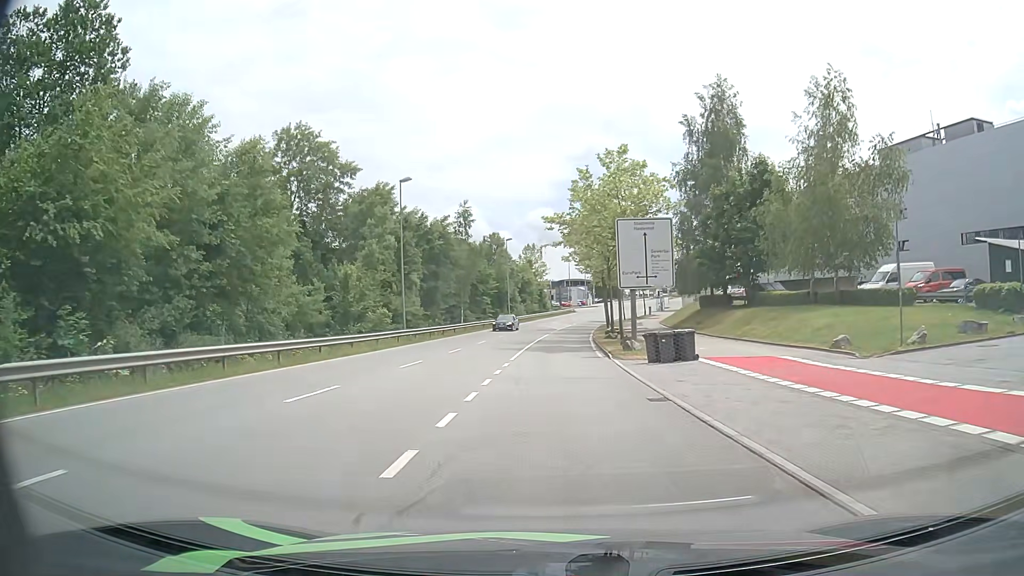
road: secondary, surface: asphalt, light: Day
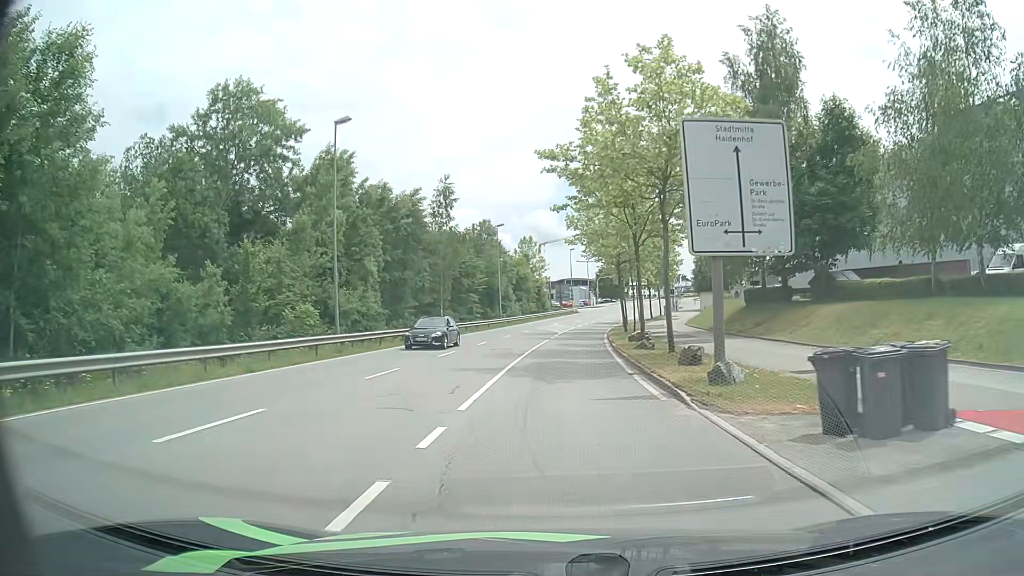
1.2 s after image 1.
(0.0, +13.5) m; 0°
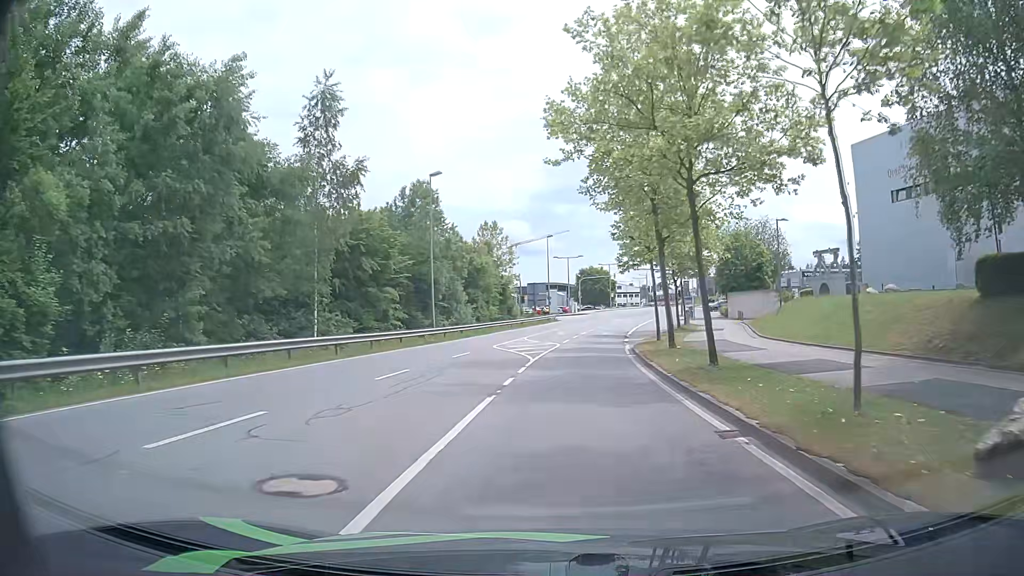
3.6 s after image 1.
(+0.5, +27.3) m; +3°
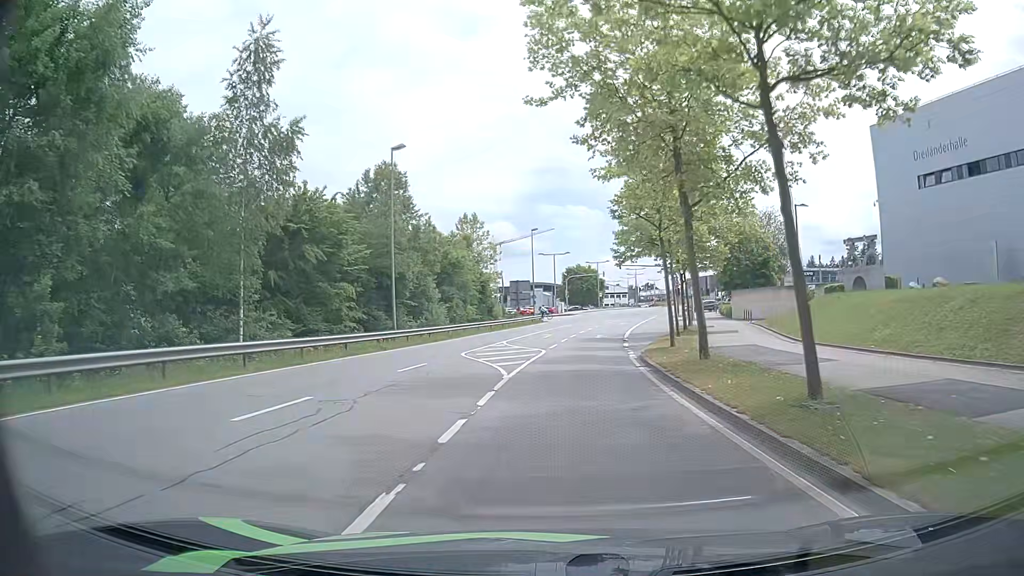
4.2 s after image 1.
(0.0, +6.8) m; +1°
